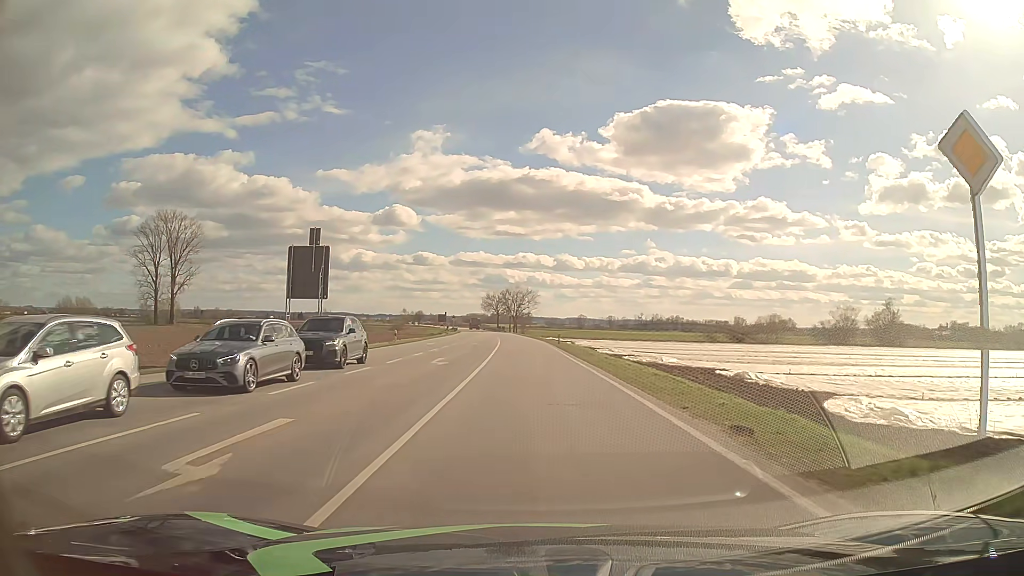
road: primary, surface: asphalt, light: Day
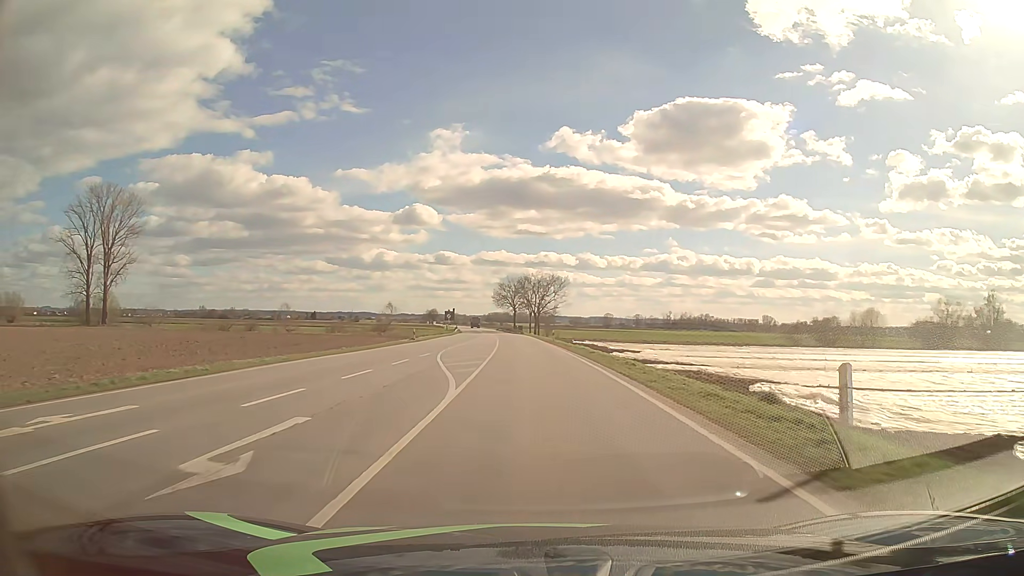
(-0.7, +44.6) m; -2°
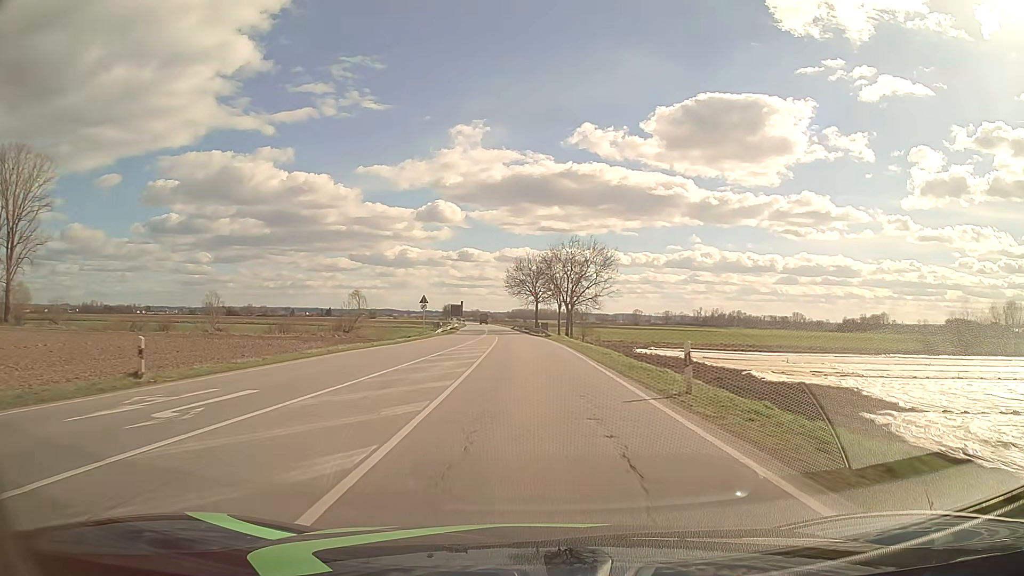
(-0.7, +42.5) m; -2°
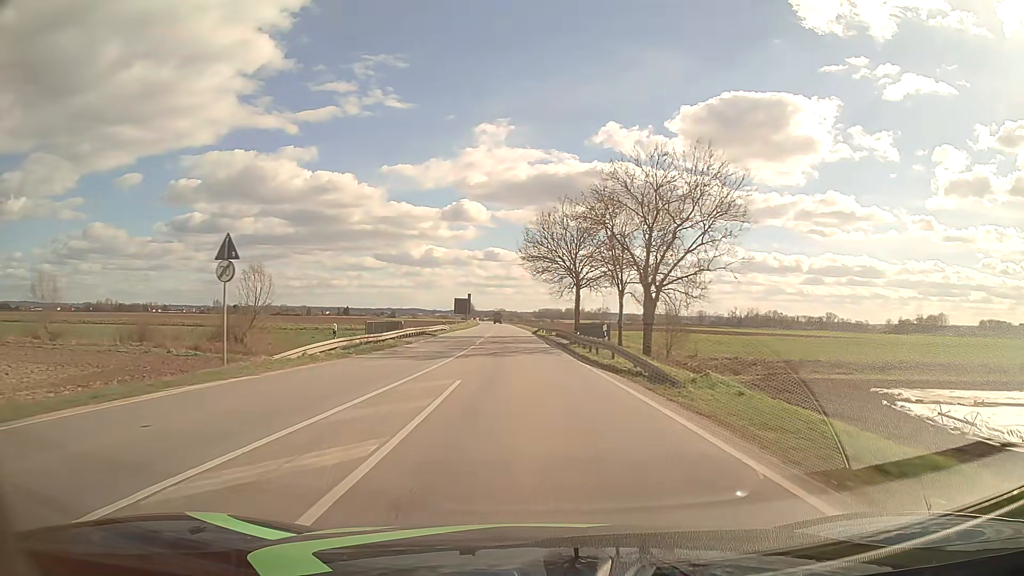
(-0.9, +44.1) m; -2°
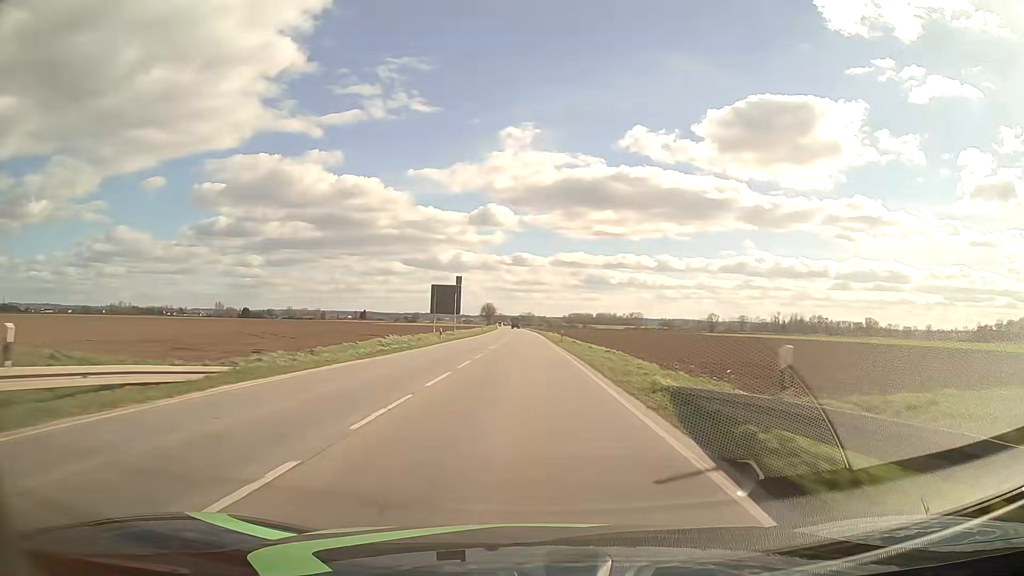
(-1.5, +60.5) m; -2°
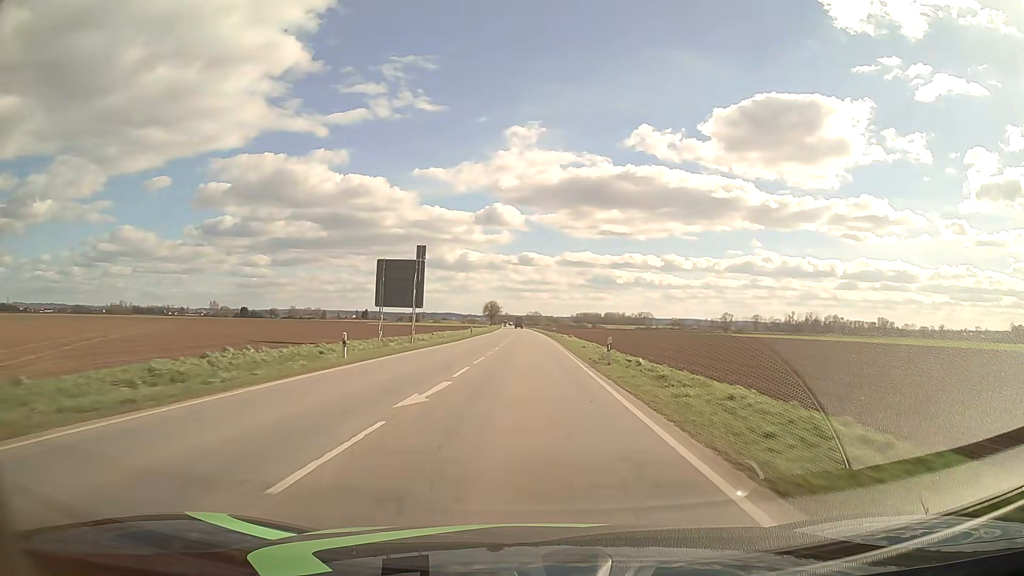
(-0.2, +27.3) m; -1°
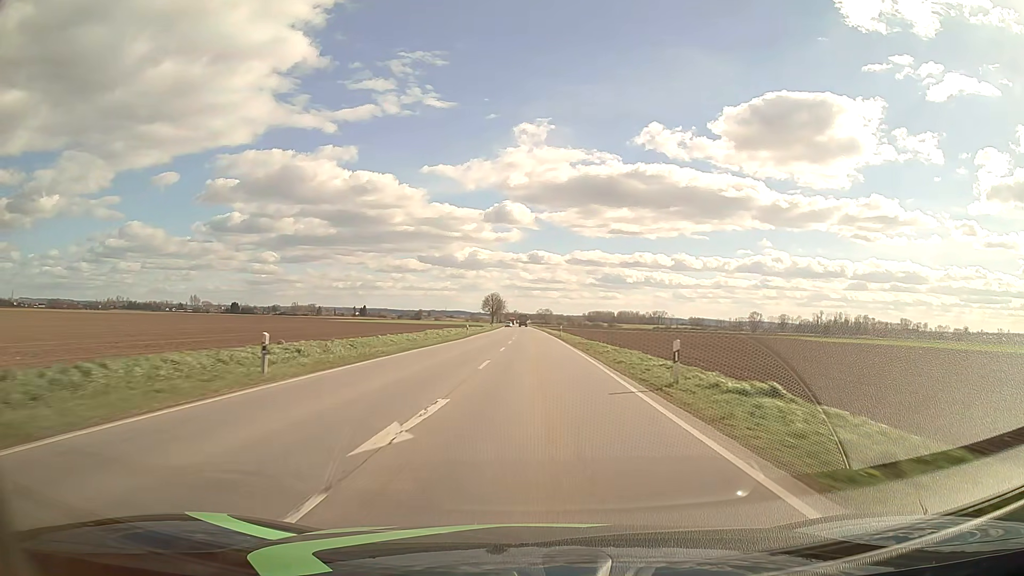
(-0.4, +58.5) m; -1°
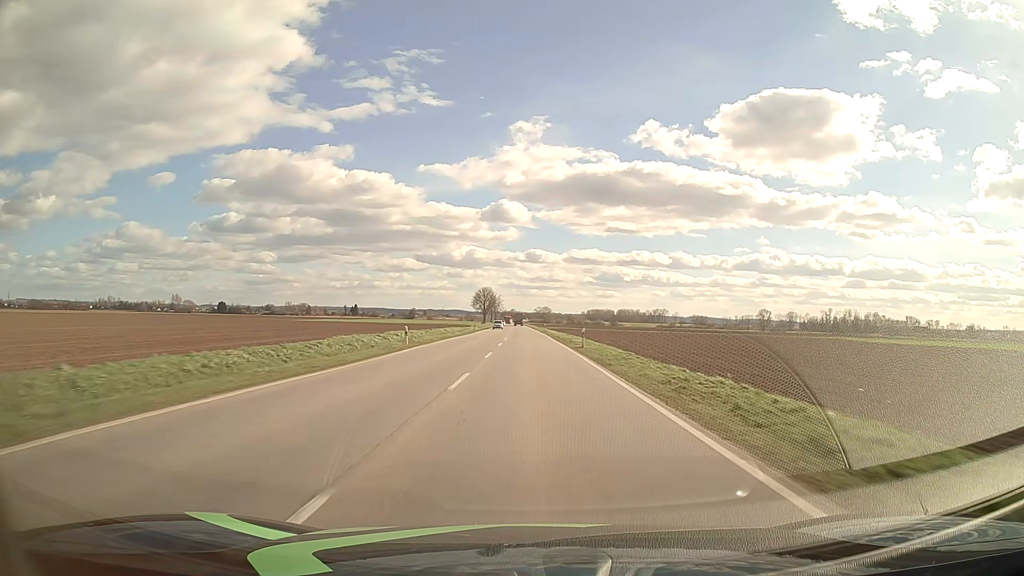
(0.0, +30.4) m; 0°
(0, +10) (0, +20) (0, +30) (0, +40) (0, +50) (0, +60) (-1, +70) (-1, +80) (-1, +90) (-1, +100) m
